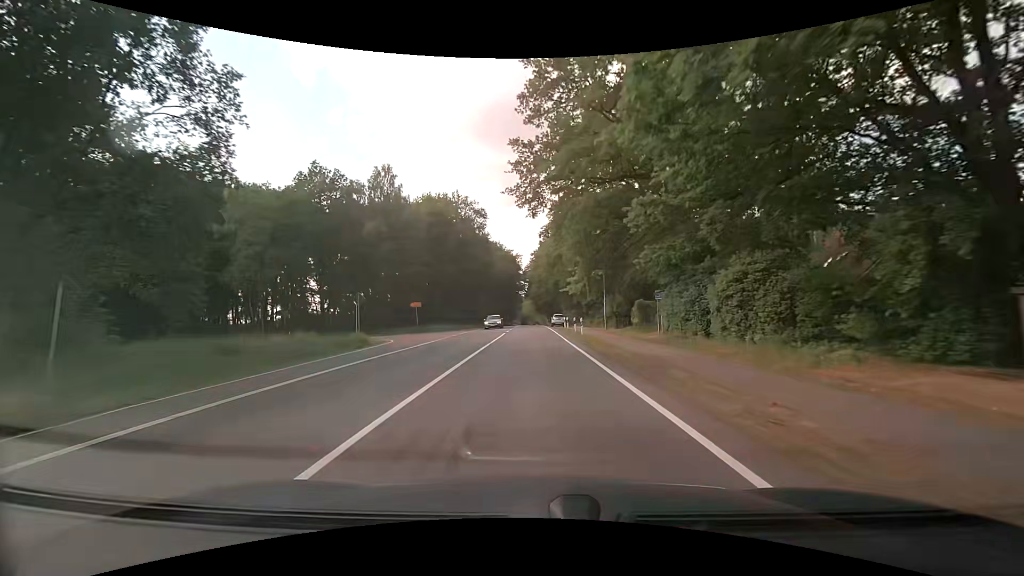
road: primary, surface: asphalt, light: Day
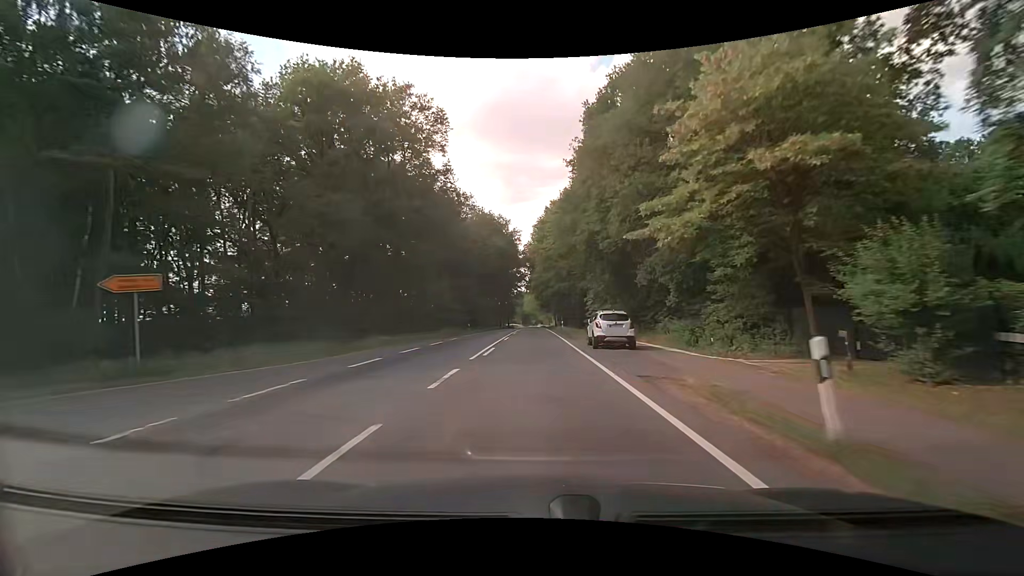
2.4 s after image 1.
(-0.3, +41.7) m; -1°
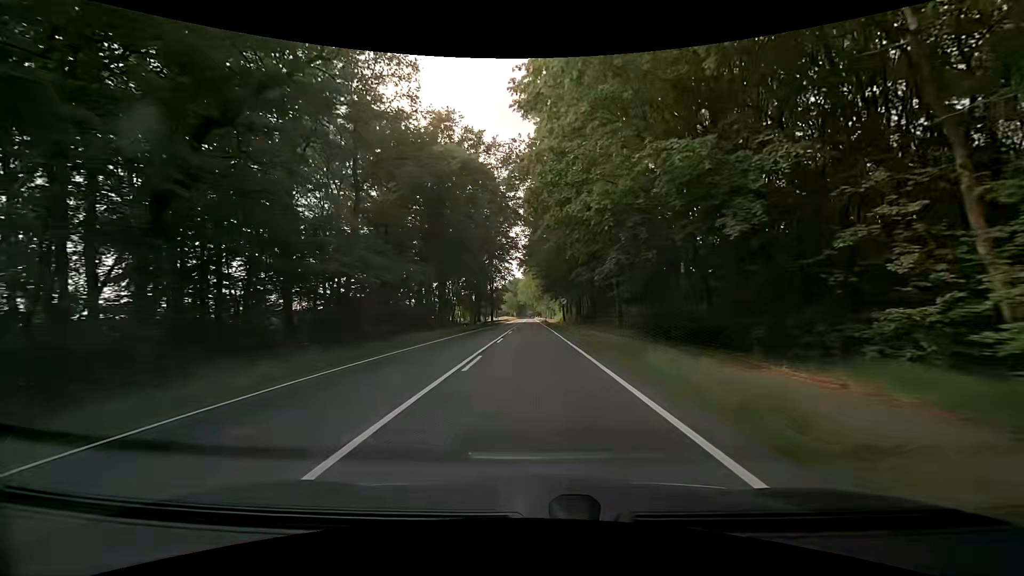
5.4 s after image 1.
(+0.5, +53.3) m; +1°
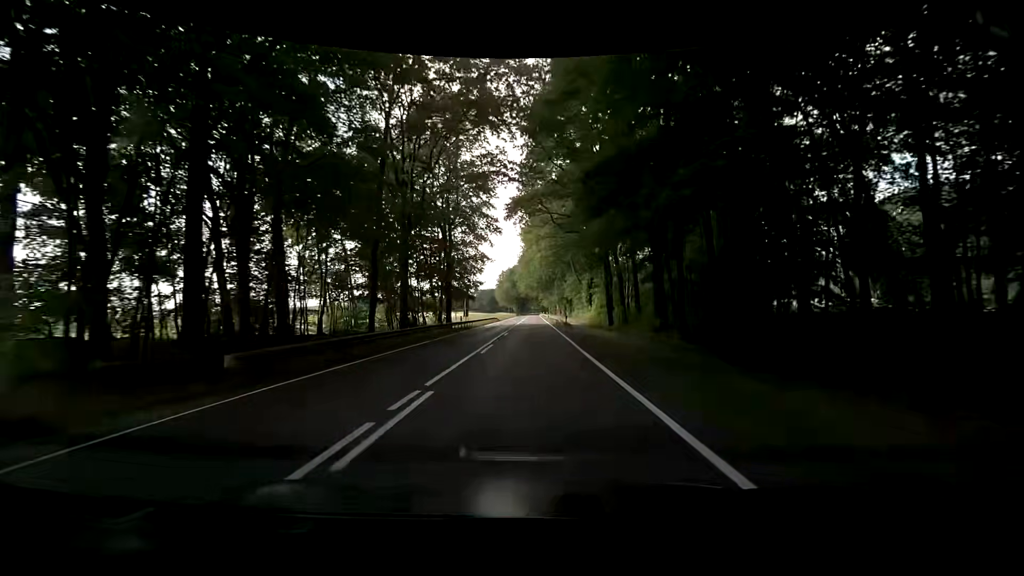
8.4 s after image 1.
(0.0, +55.6) m; -2°
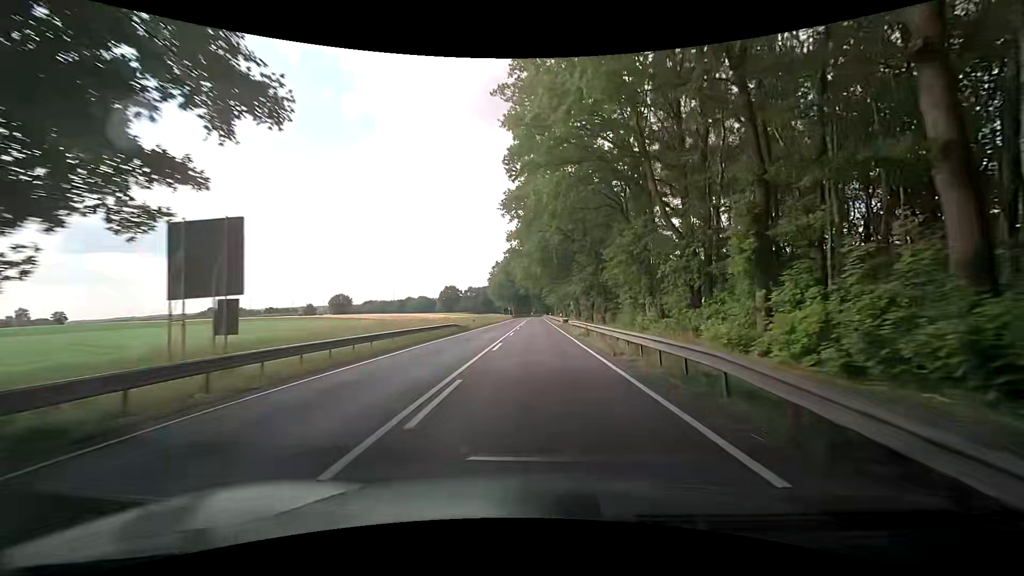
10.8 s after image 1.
(+0.6, +46.8) m; +1°
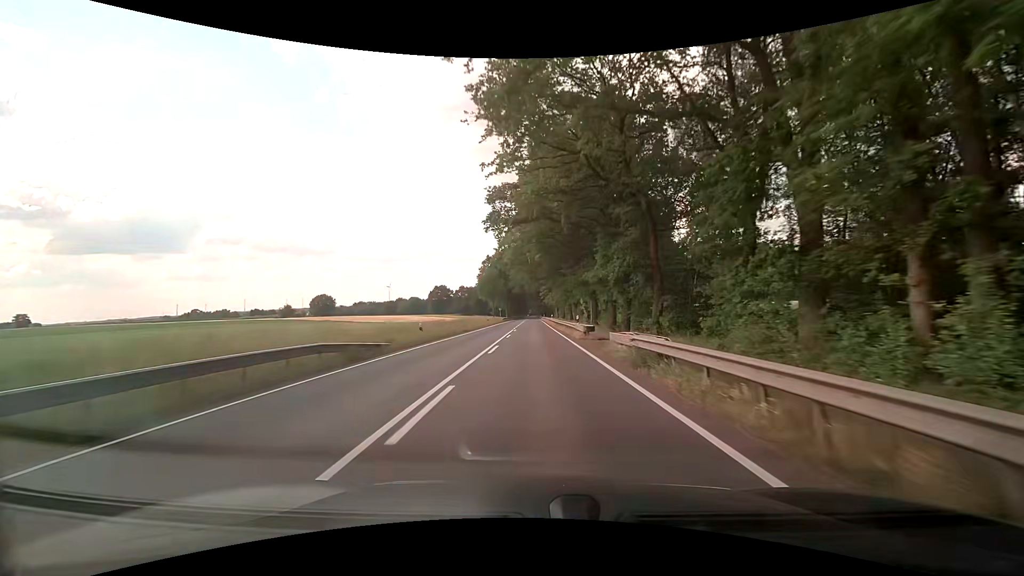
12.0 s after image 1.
(-0.2, +24.8) m; 0°
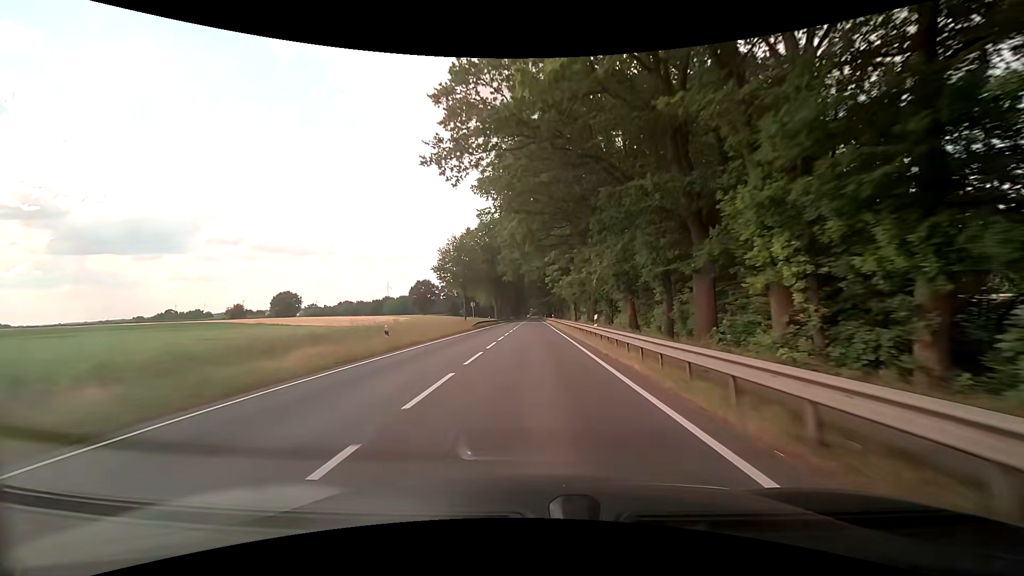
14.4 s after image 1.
(+0.1, +53.0) m; 0°
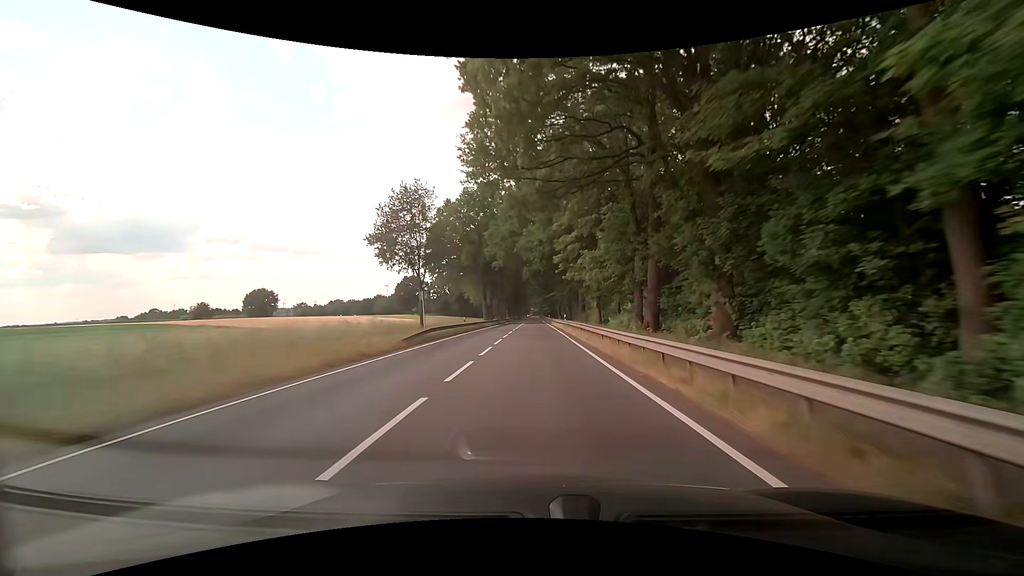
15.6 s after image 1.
(+0.1, +27.9) m; +1°
(0, +10) (0, +20) (0, +30) (0, +40) (0, +50) (0, +60) (-1, +70) (-1, +80) (-1, +90) (-1, +100) m
